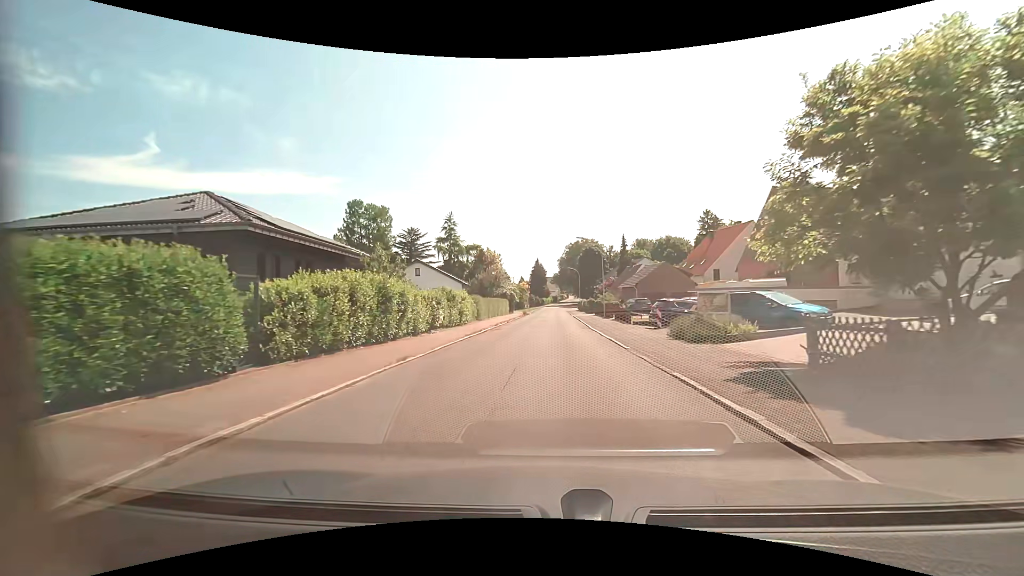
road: residential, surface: asphalt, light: Day
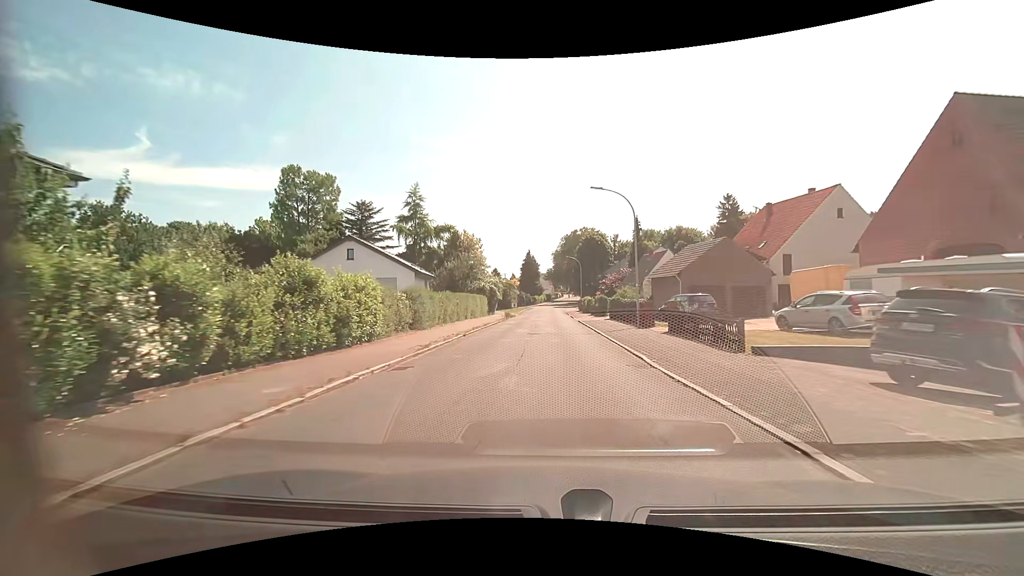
(+0.1, +19.3) m; +1°
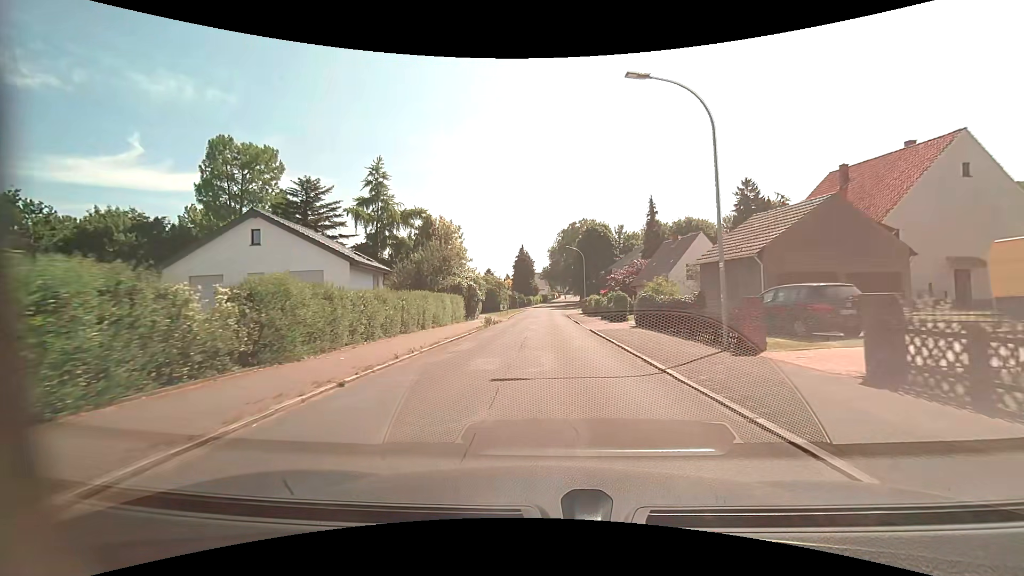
(+0.1, +13.1) m; +1°
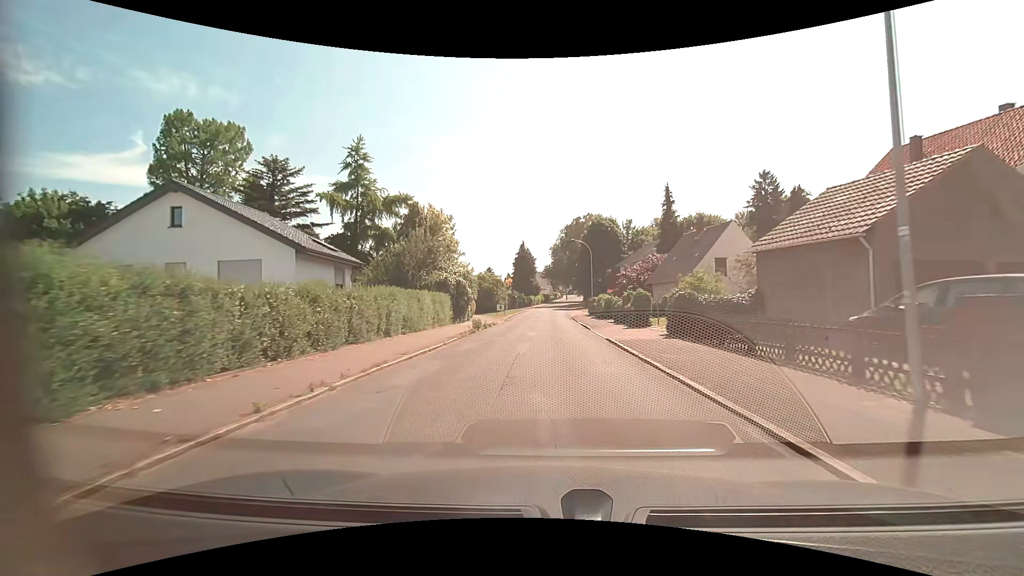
(0.0, +6.5) m; -1°
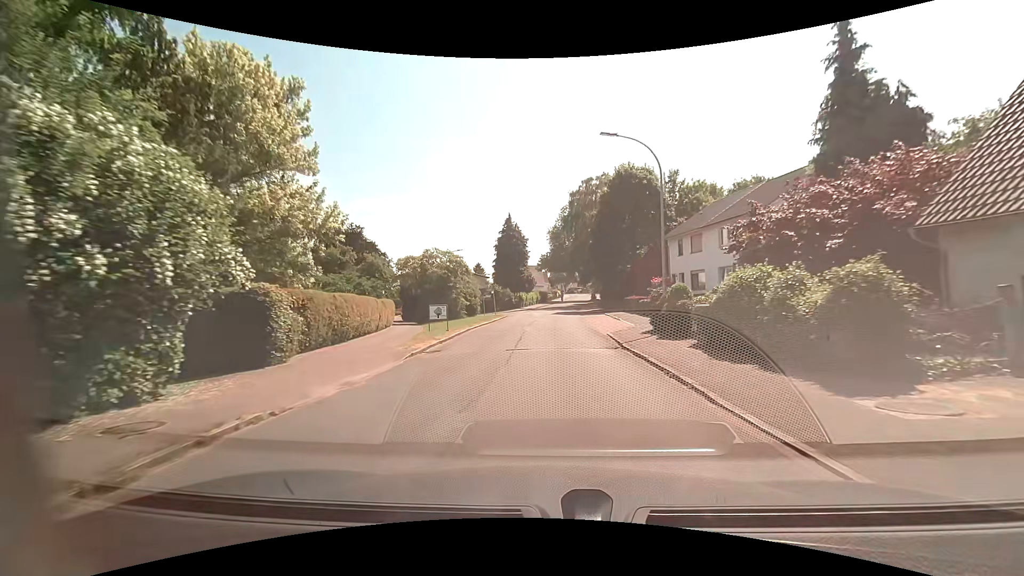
(+0.2, +31.1) m; +1°
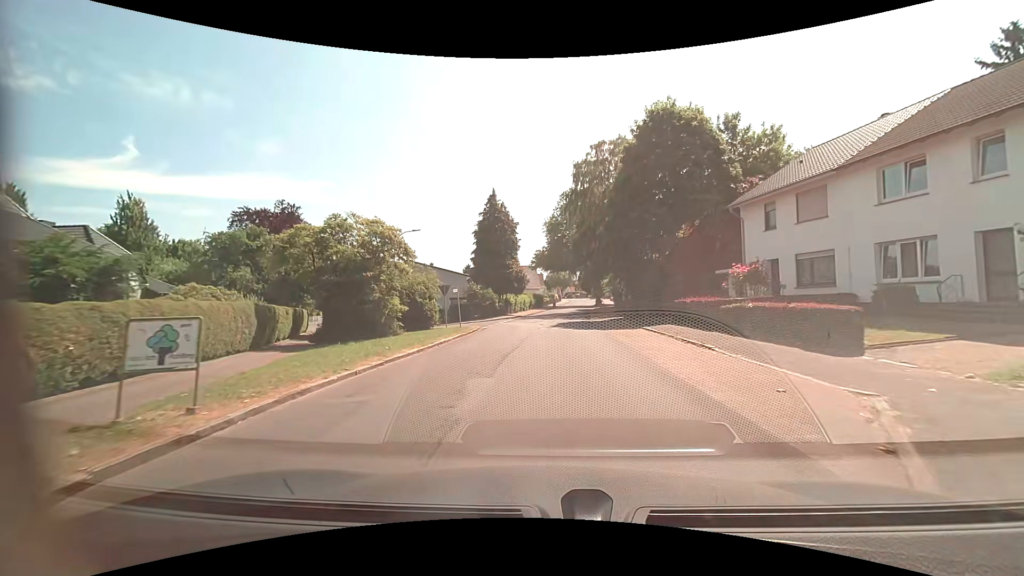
(-0.2, +17.4) m; 0°
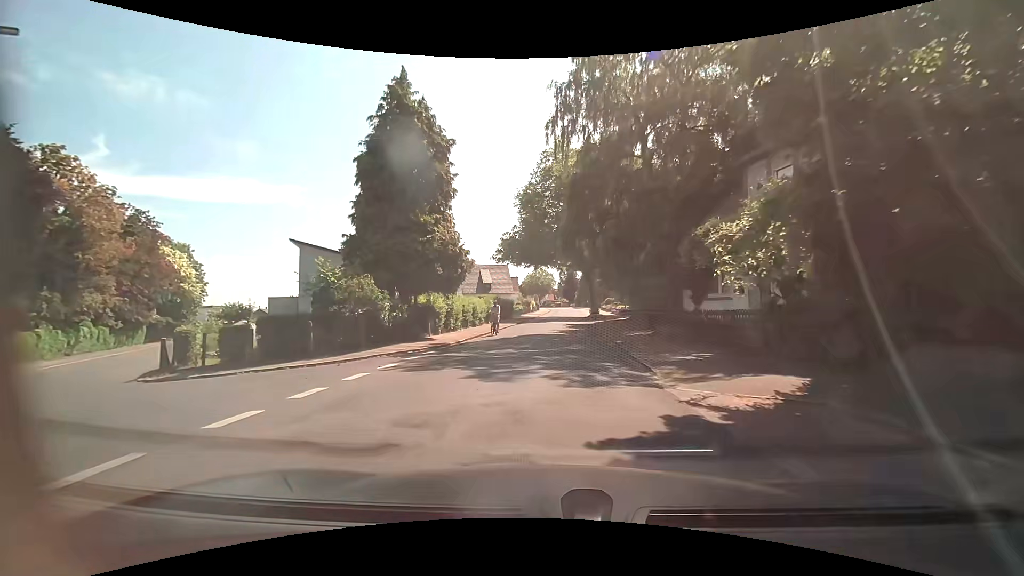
(+0.5, +28.5) m; +2°
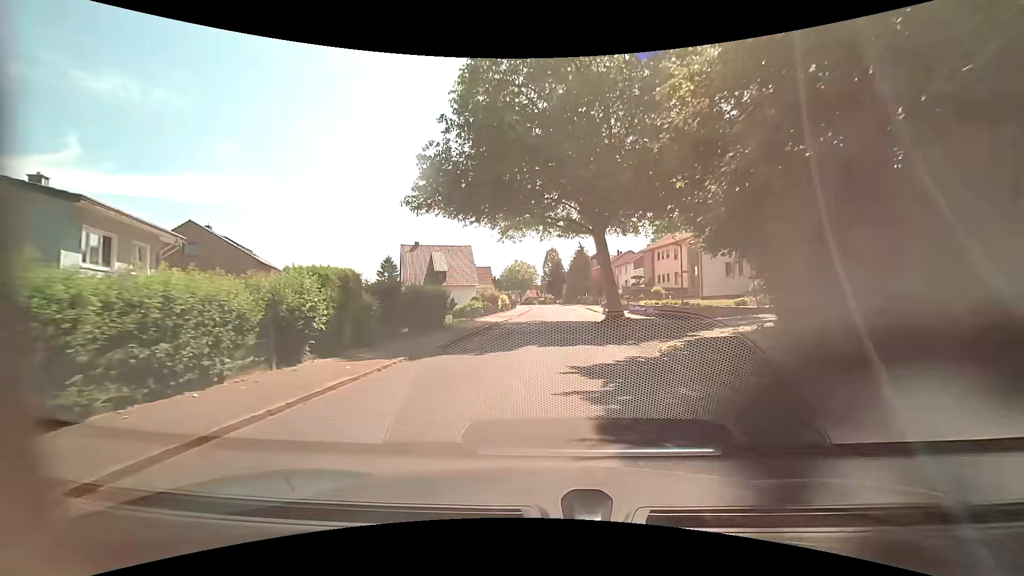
(+0.9, +30.0) m; +2°
(0, +10) (0, +20) (+1, +30) (+1, +40) (+2, +50) (+2, +60) (+2, +70) (+2, +80) (+2, +90) (+1, +100) m
